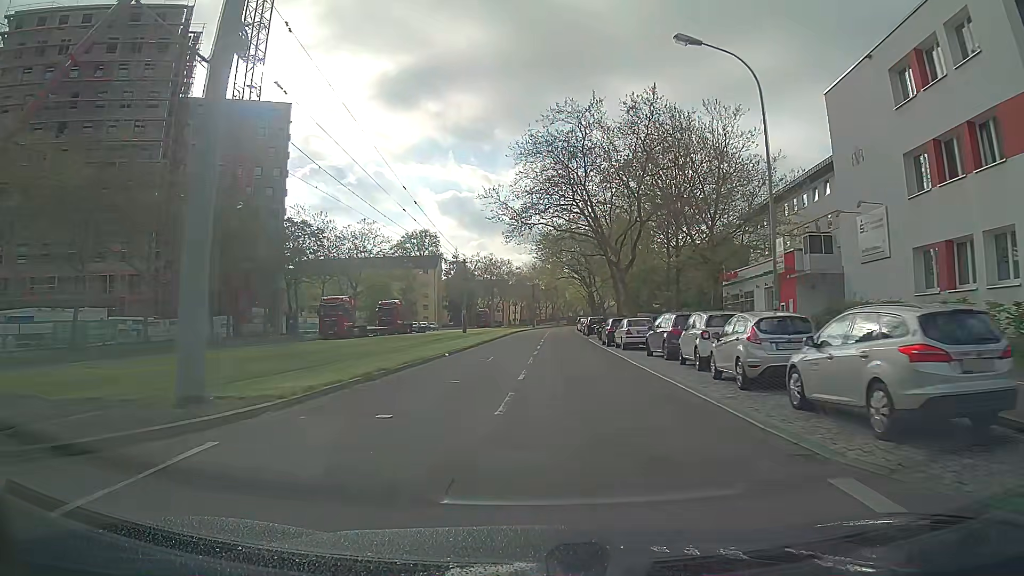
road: tertiary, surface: asphalt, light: Day
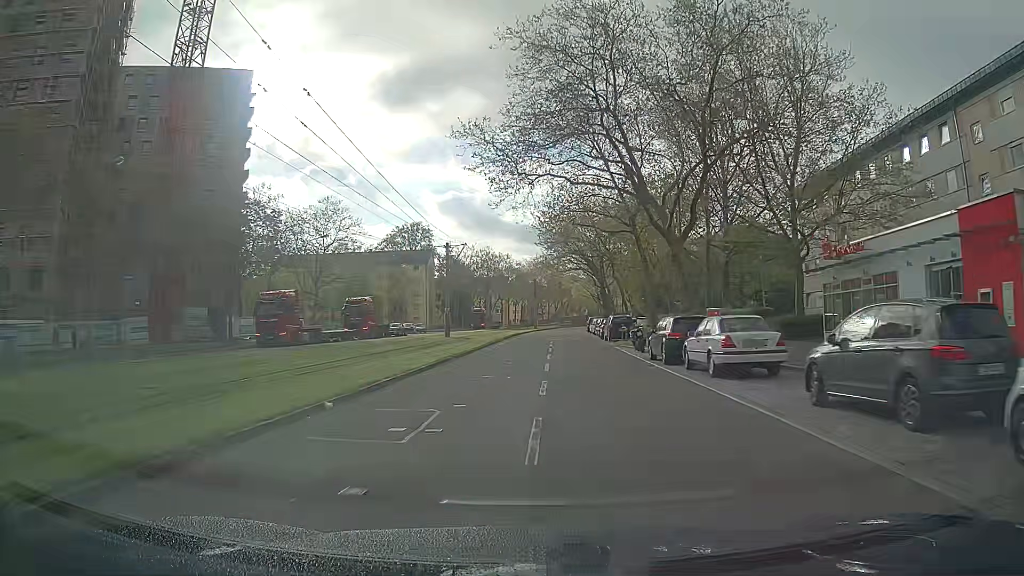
(0.0, +15.1) m; +1°
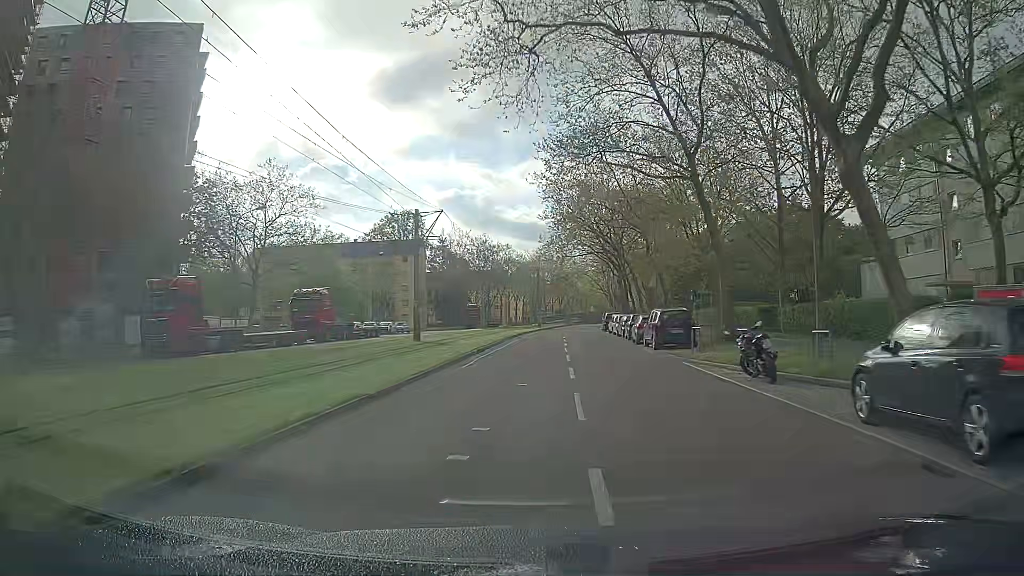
(-0.2, +15.4) m; -1°
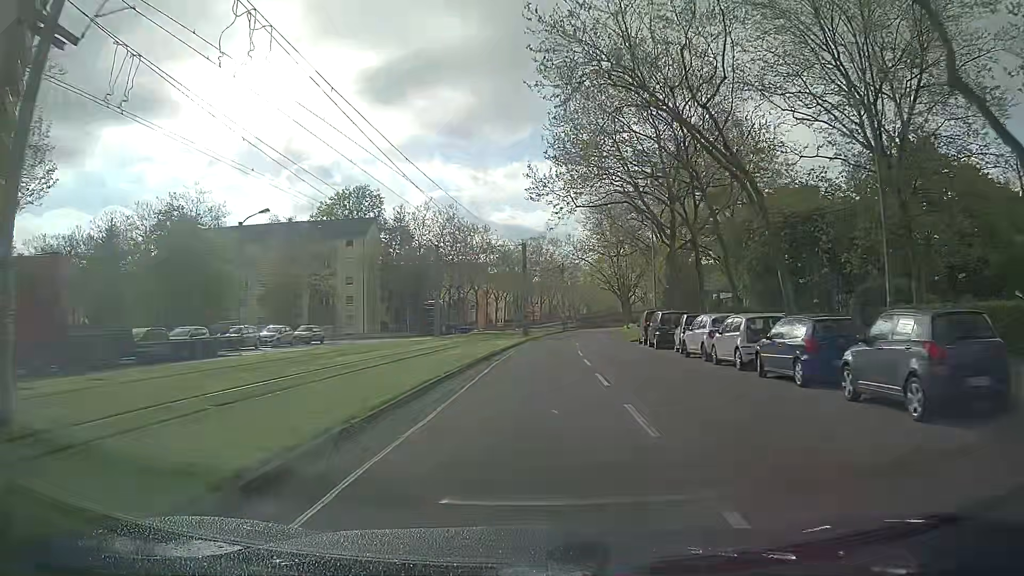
(+0.4, +31.1) m; +1°
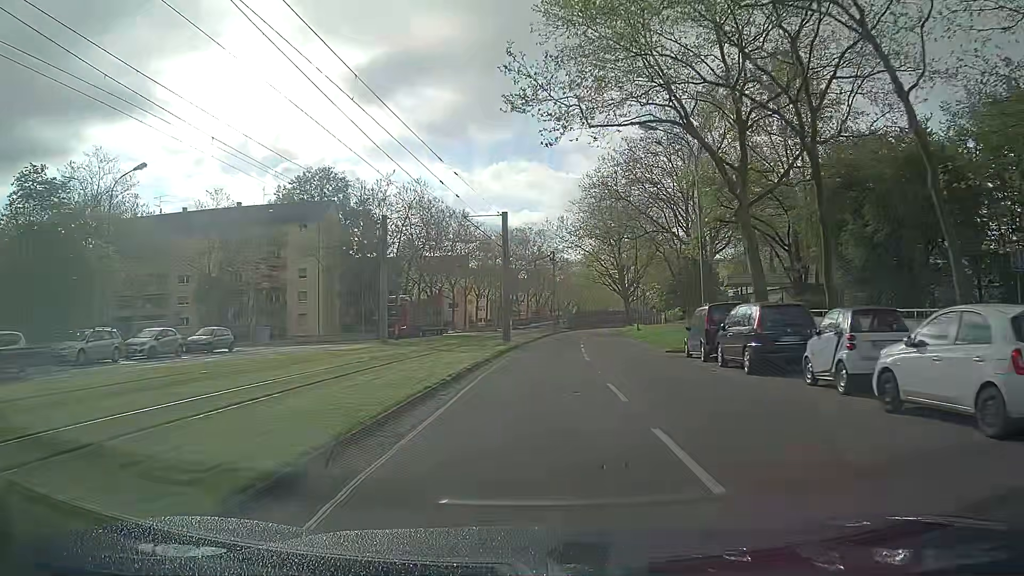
(+0.2, +15.1) m; +1°
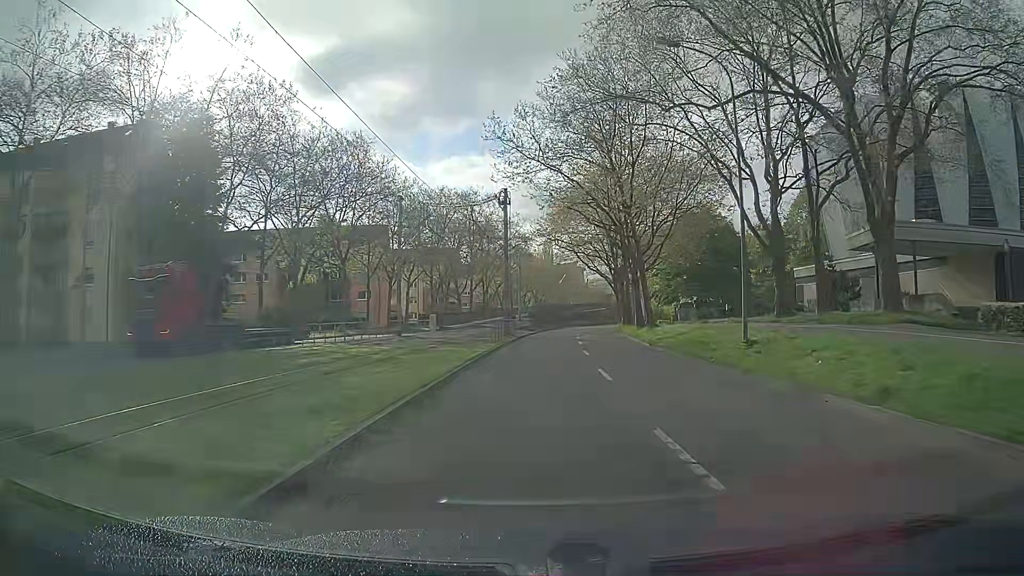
(+1.5, +36.8) m; +5°
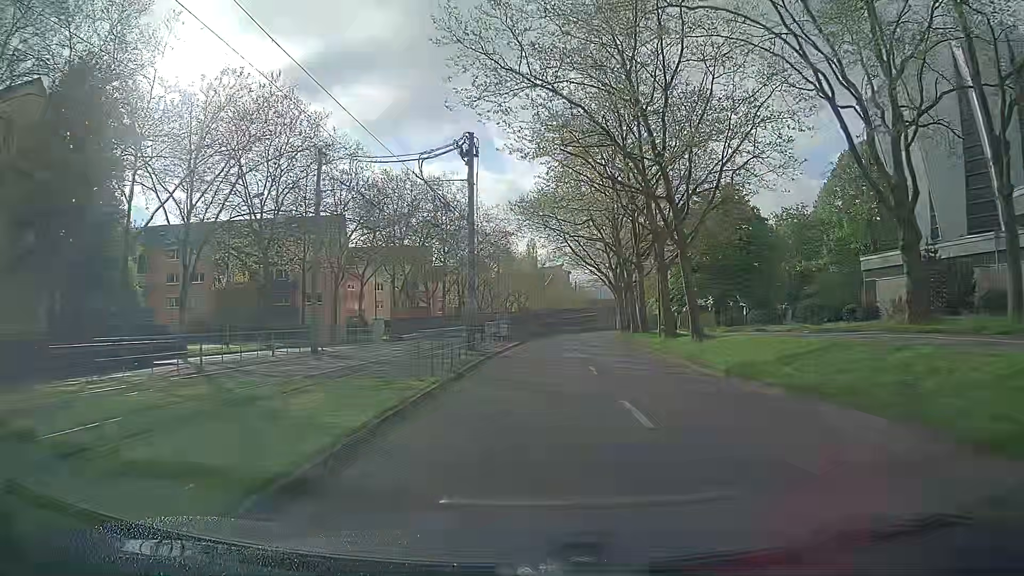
(+0.1, +14.7) m; 0°
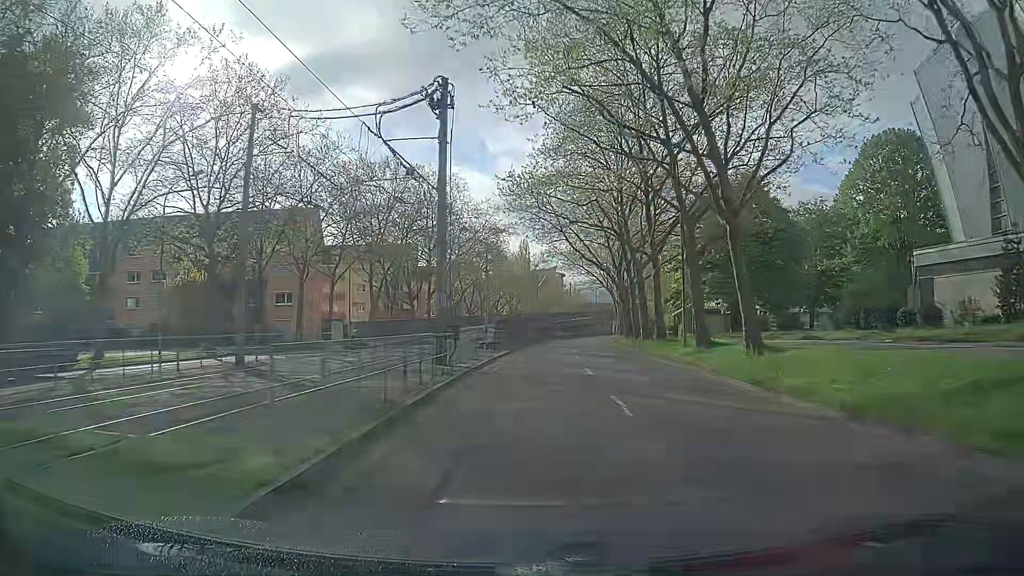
(+0.1, +7.4) m; +1°
(0, +10) (0, +20) (+1, +30) (+1, +40) (+2, +50) (+3, +60) (+4, +70) (+5, +80) (+6, +90) (+7, +100) m
